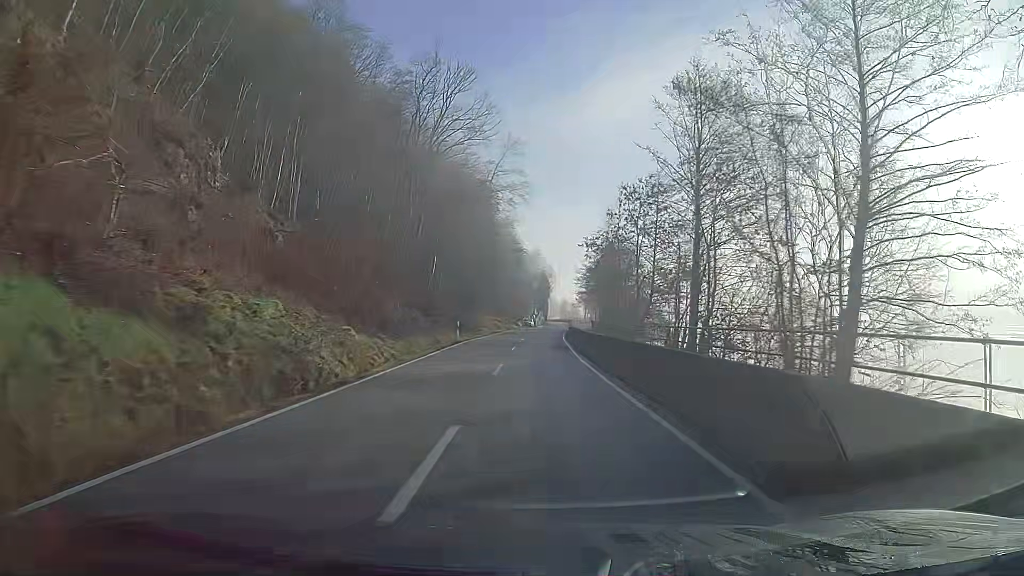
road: secondary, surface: asphalt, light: Day
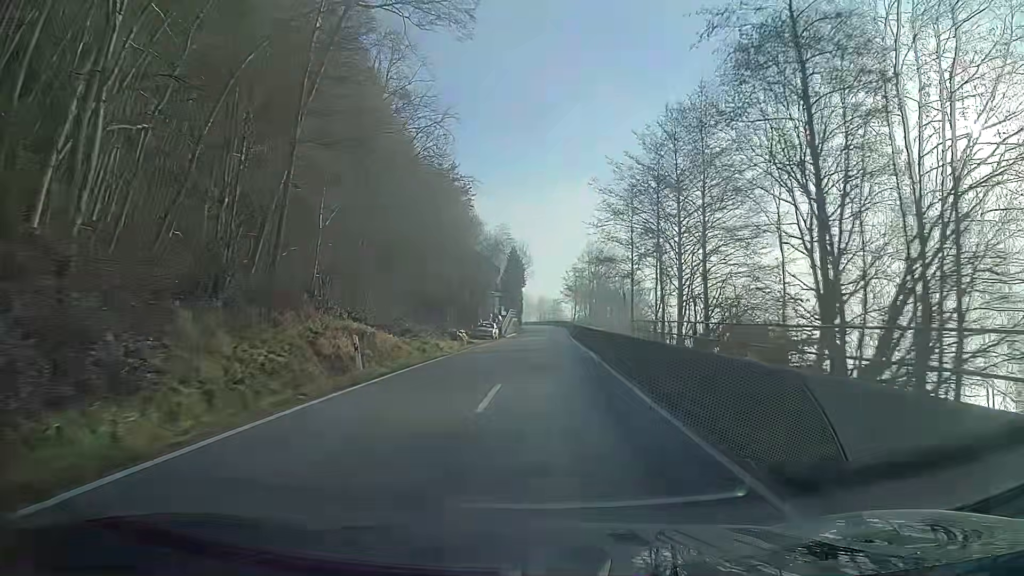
(+1.2, +54.8) m; +3°
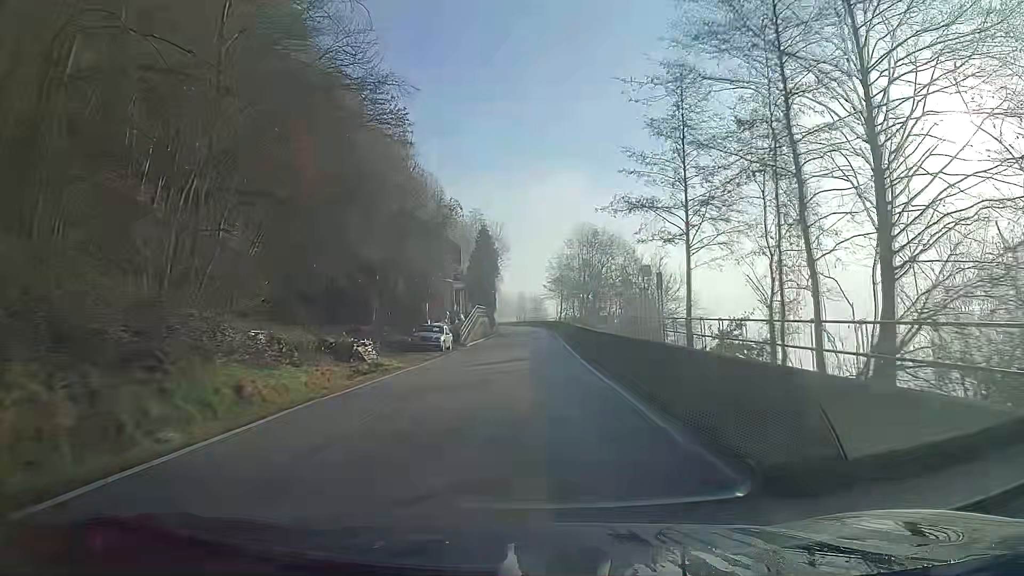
(+0.2, +21.4) m; +1°
(0, +10) (0, +20) (0, +30) (0, +40) (0, +50) (0, +60) (0, +70) (-1, +80) (-1, +90) (-2, +100) m
